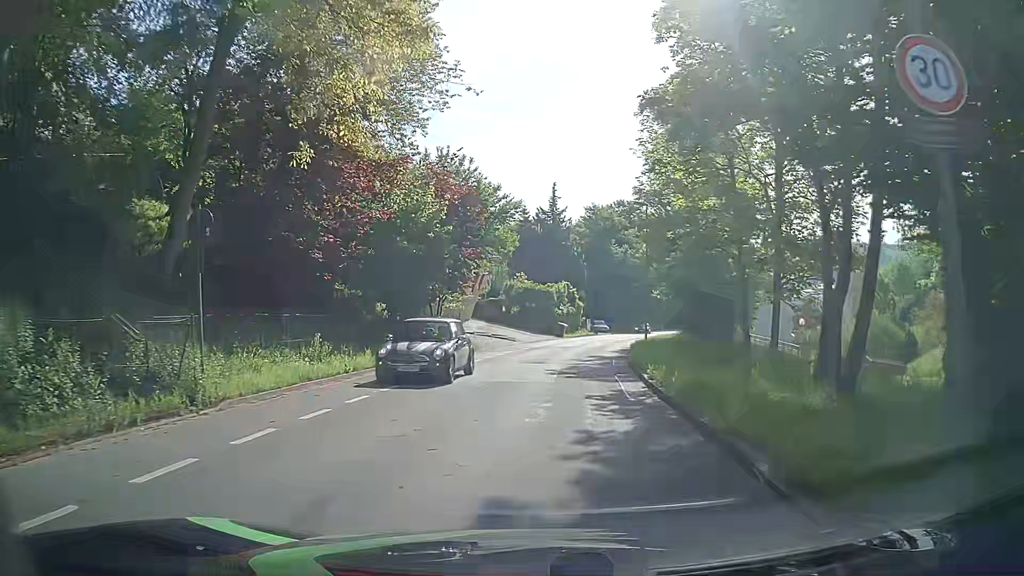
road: tertiary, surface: asphalt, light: Day
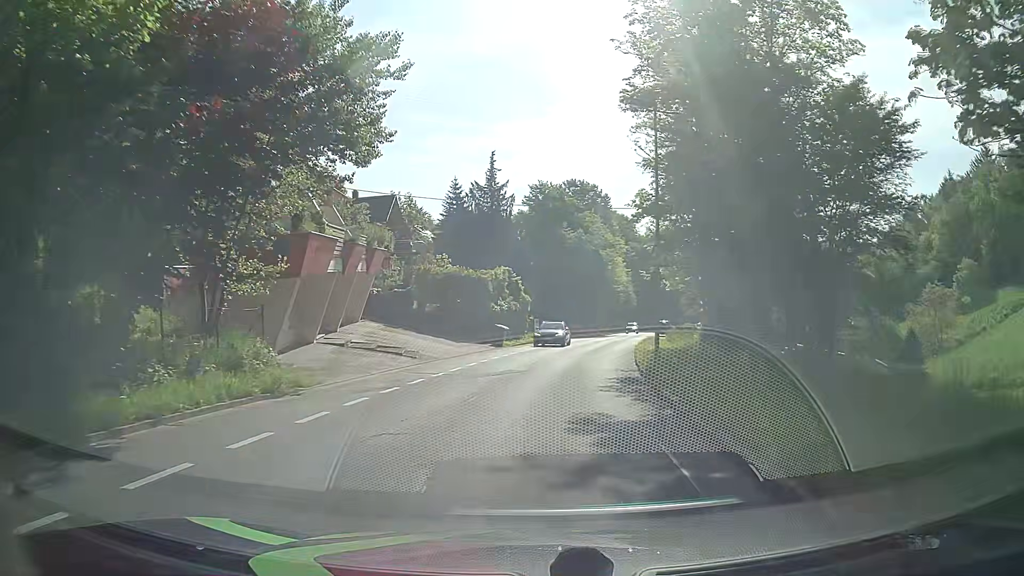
(+0.7, +17.9) m; +4°
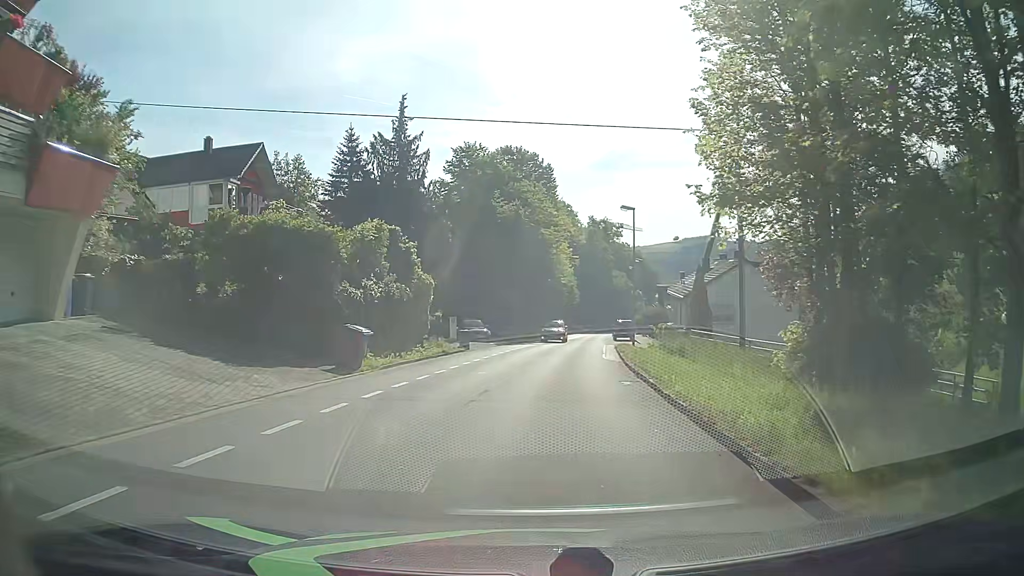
(+1.0, +19.0) m; +7°
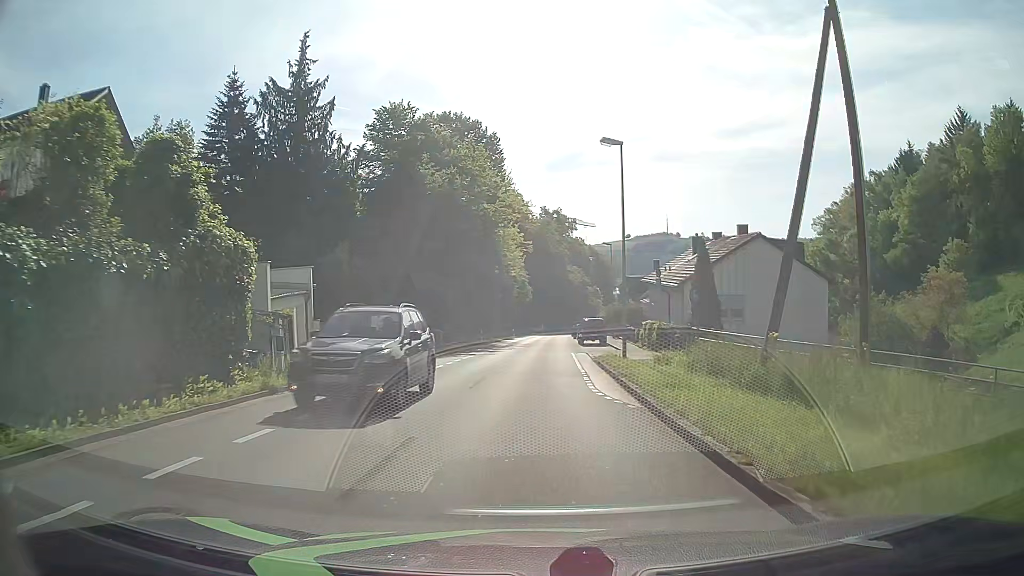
(+0.3, +14.0) m; +4°
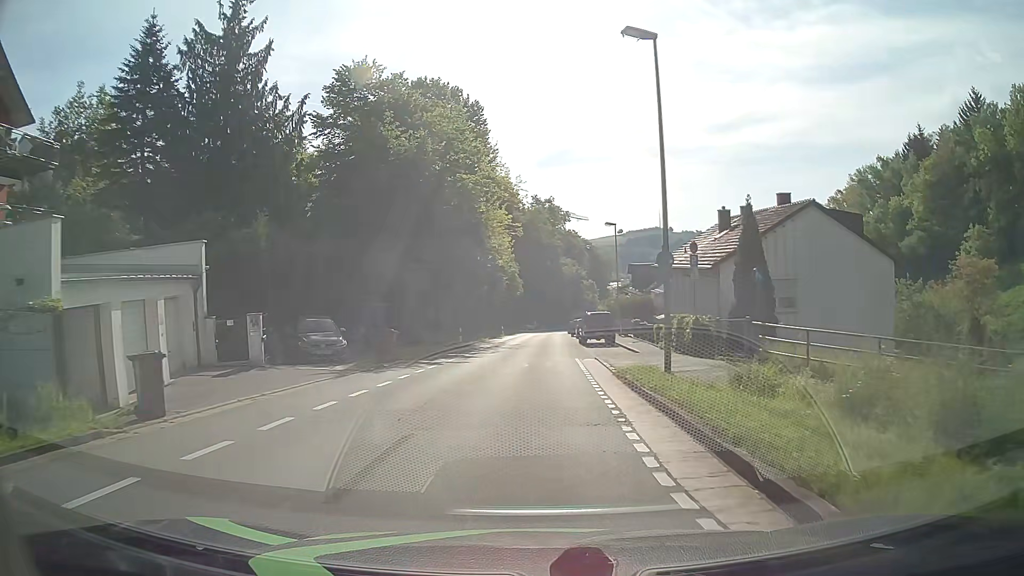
(-0.1, +9.2) m; 0°
